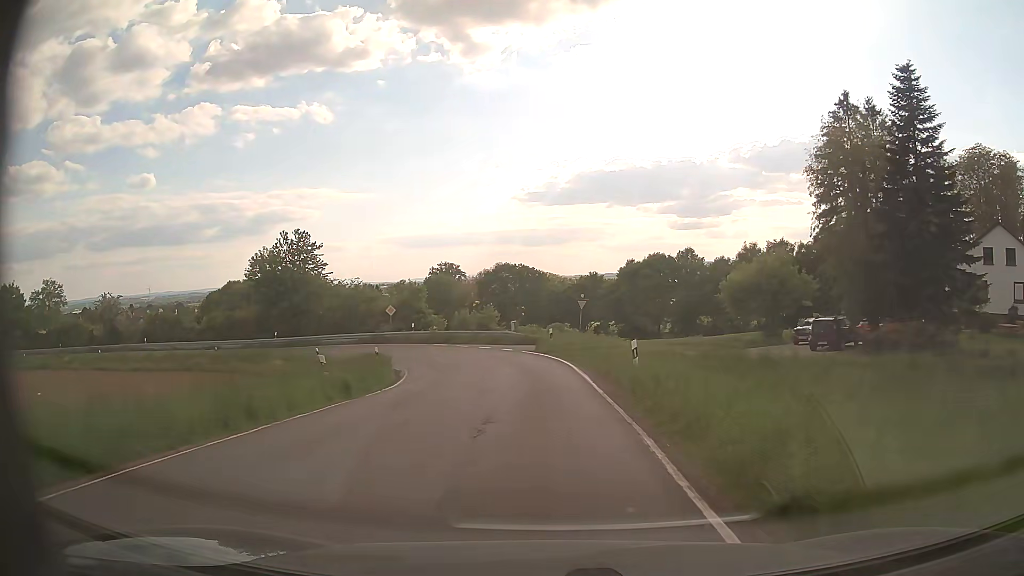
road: secondary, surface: asphalt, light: Day
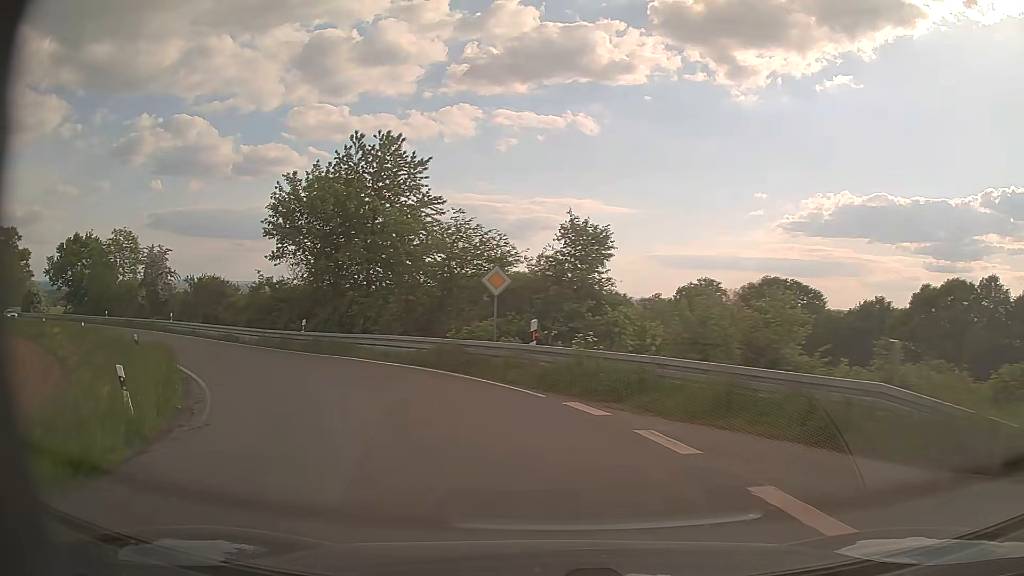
(-2.8, +32.4) m; -21°
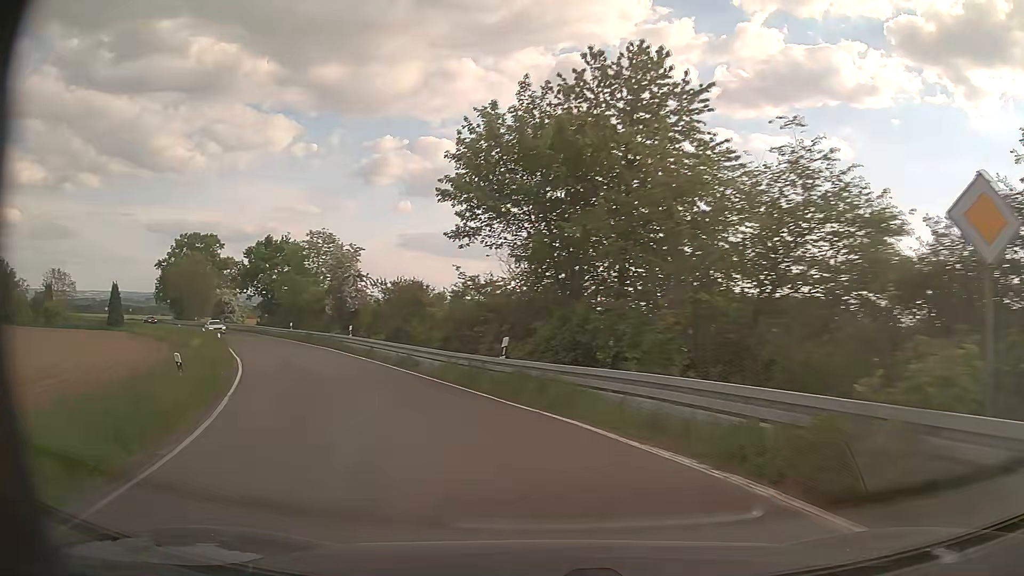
(-2.4, +12.5) m; -22°
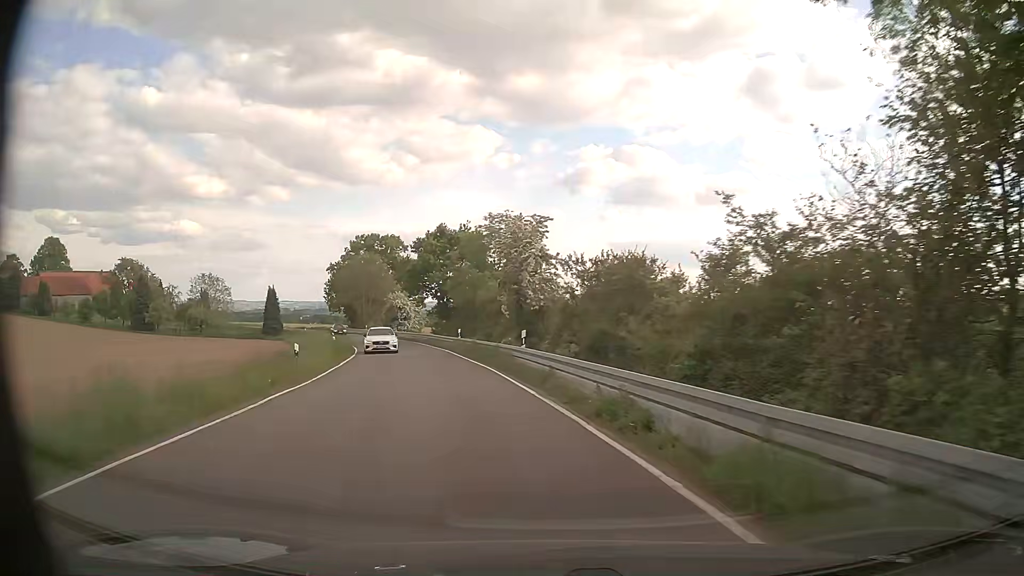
(-2.6, +14.4) m; -18°
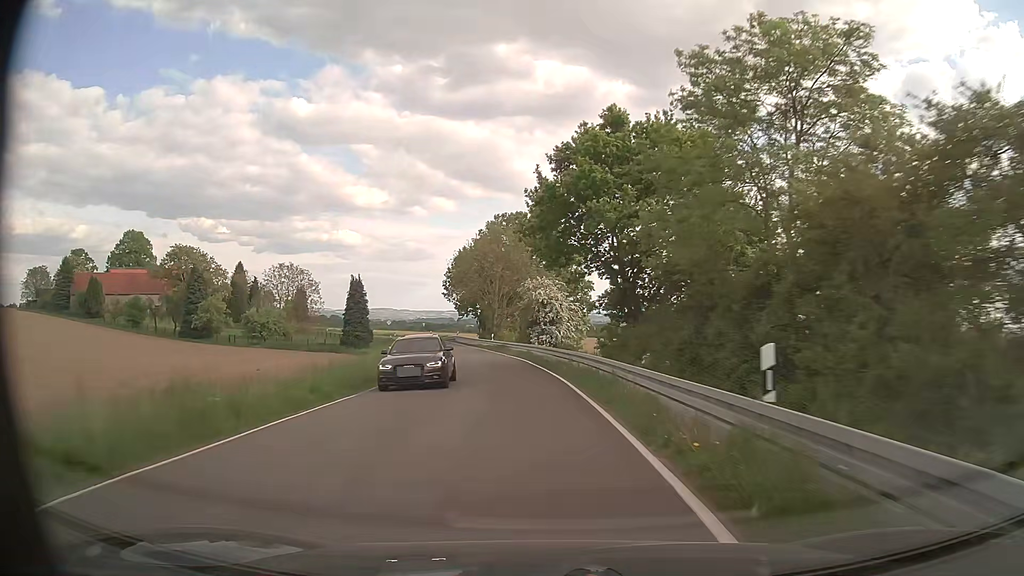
(-6.2, +35.3) m; -15°
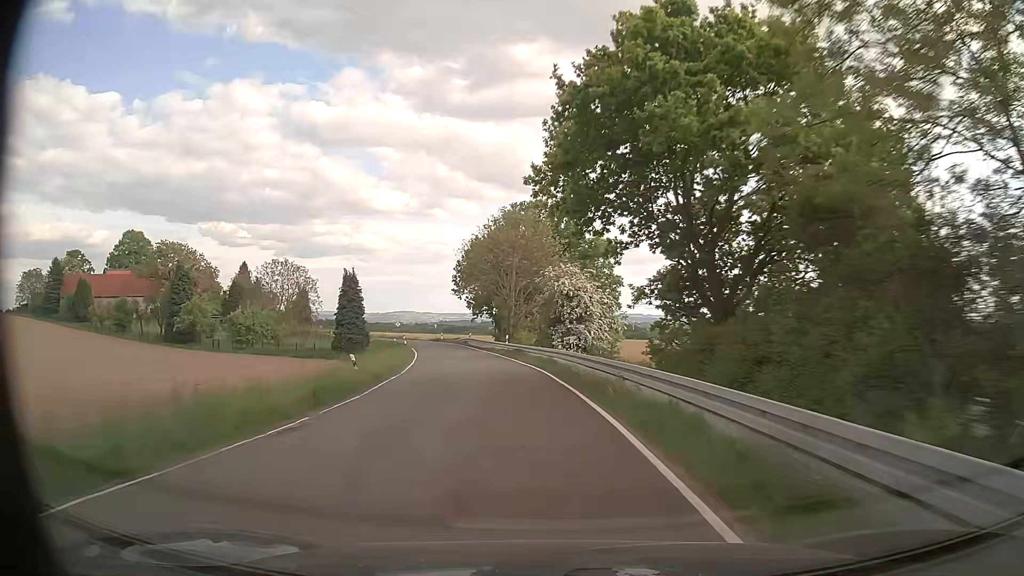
(-0.2, +10.2) m; -2°
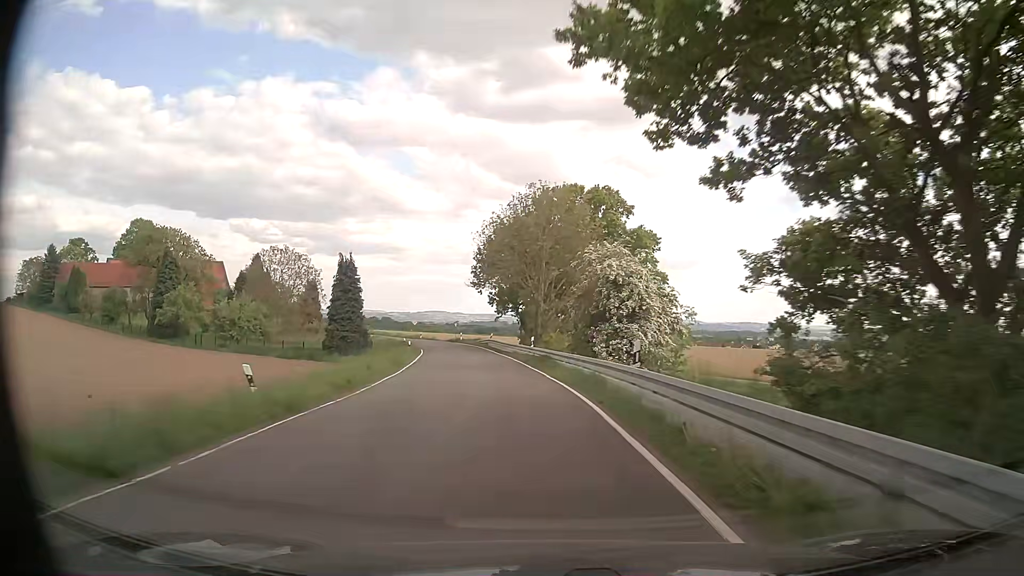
(-0.3, +10.6) m; -3°
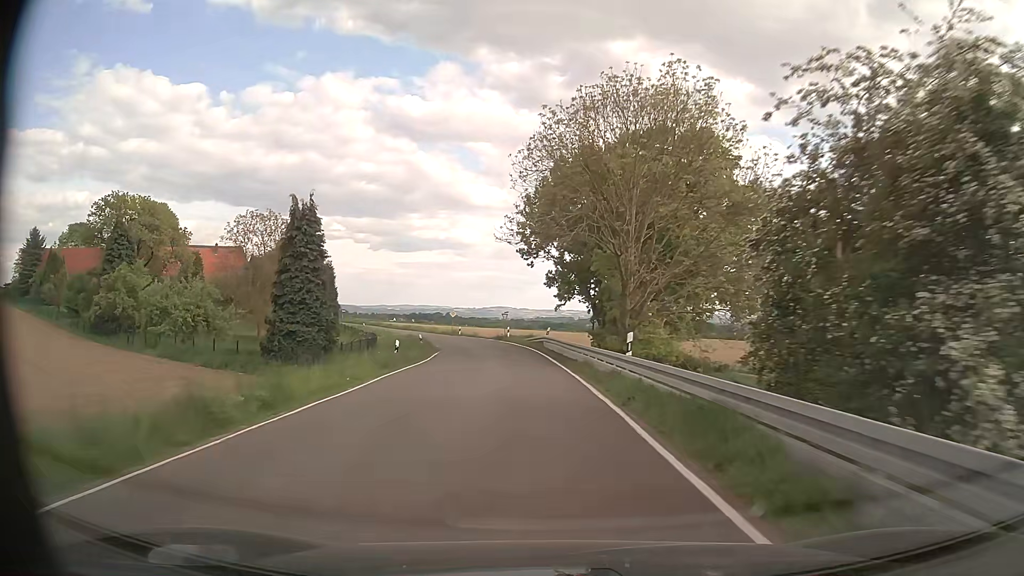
(-1.1, +21.3) m; -6°
(0, +10) (-1, +20) (-1, +30) (-2, +40) (-4, +50) (-7, +59) (-11, +69) (-15, +78) (-20, +87) (-24, +96) m
